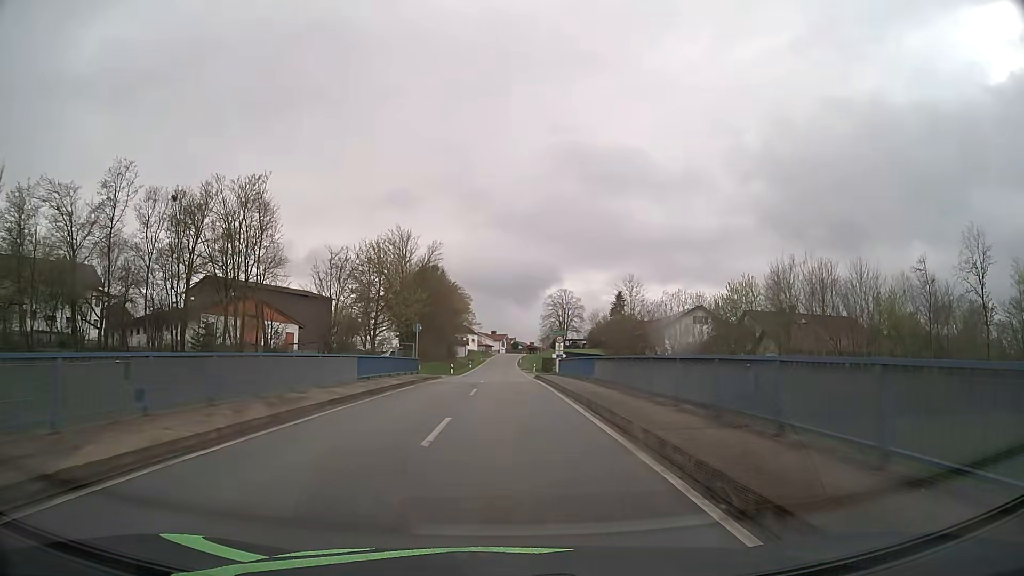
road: tertiary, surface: asphalt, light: Day
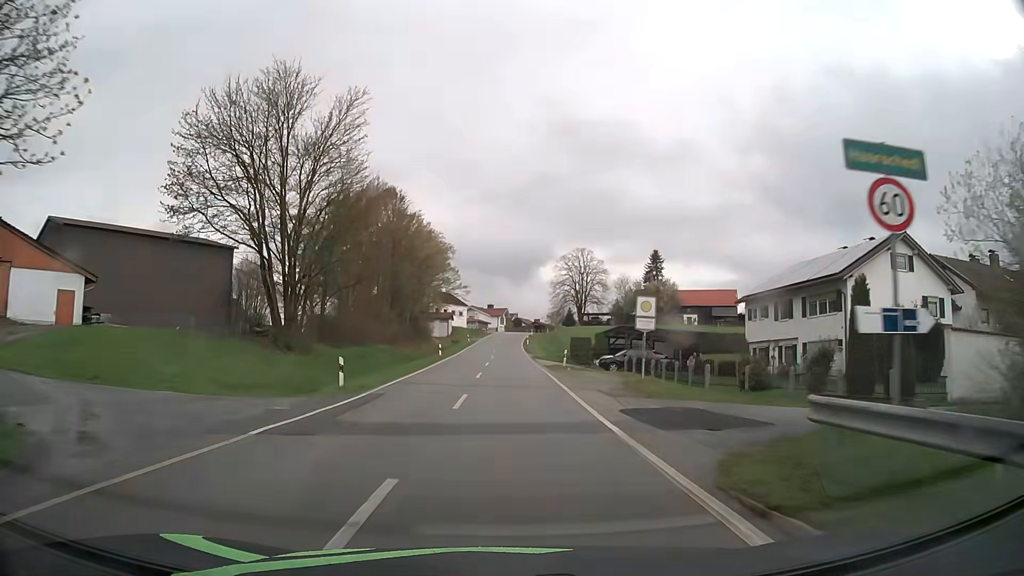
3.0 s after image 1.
(+0.1, +43.3) m; 0°
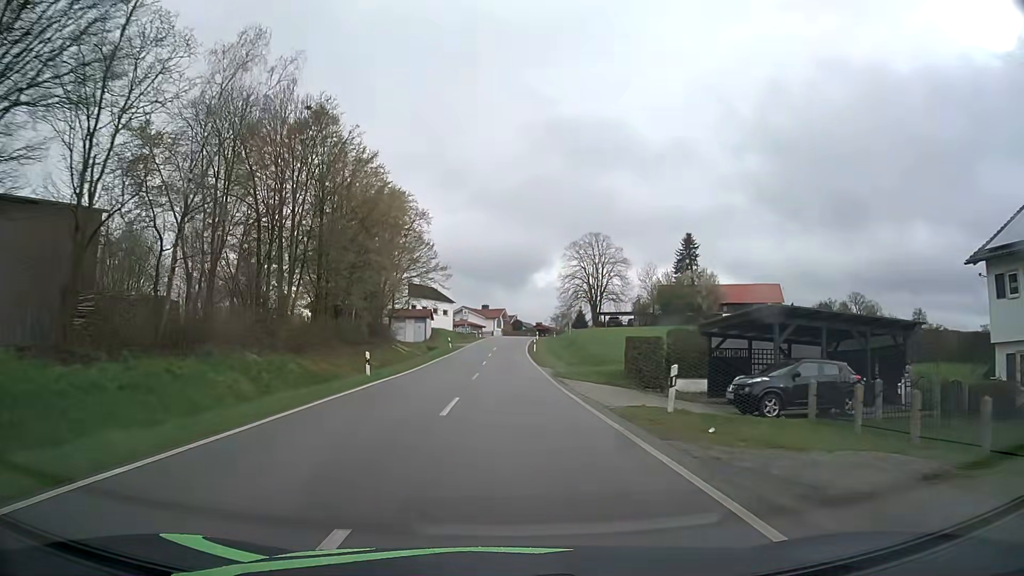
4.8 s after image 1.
(0.0, +26.5) m; 0°
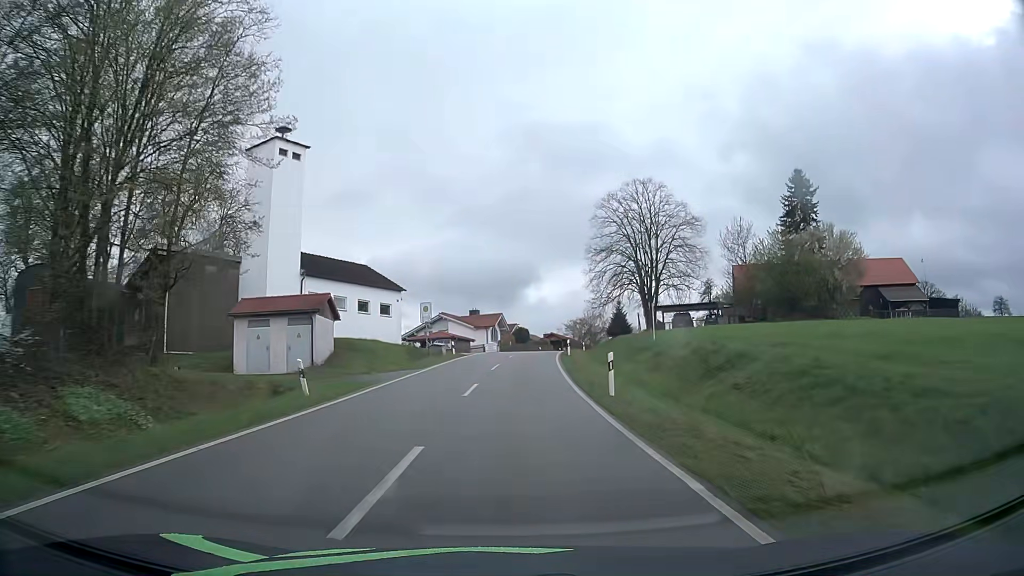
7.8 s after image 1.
(0.0, +44.9) m; 0°
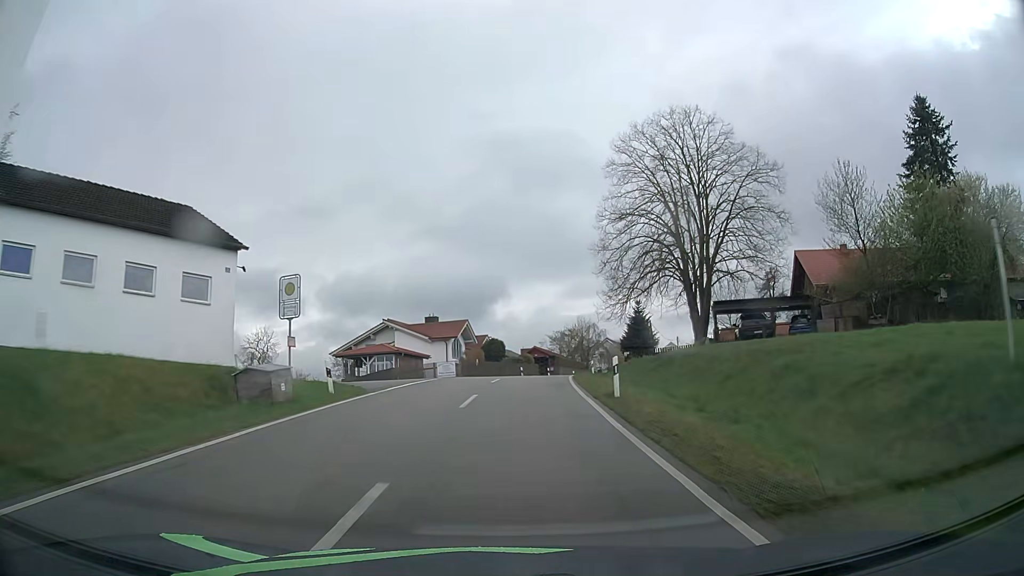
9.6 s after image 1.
(+0.3, +26.6) m; +2°
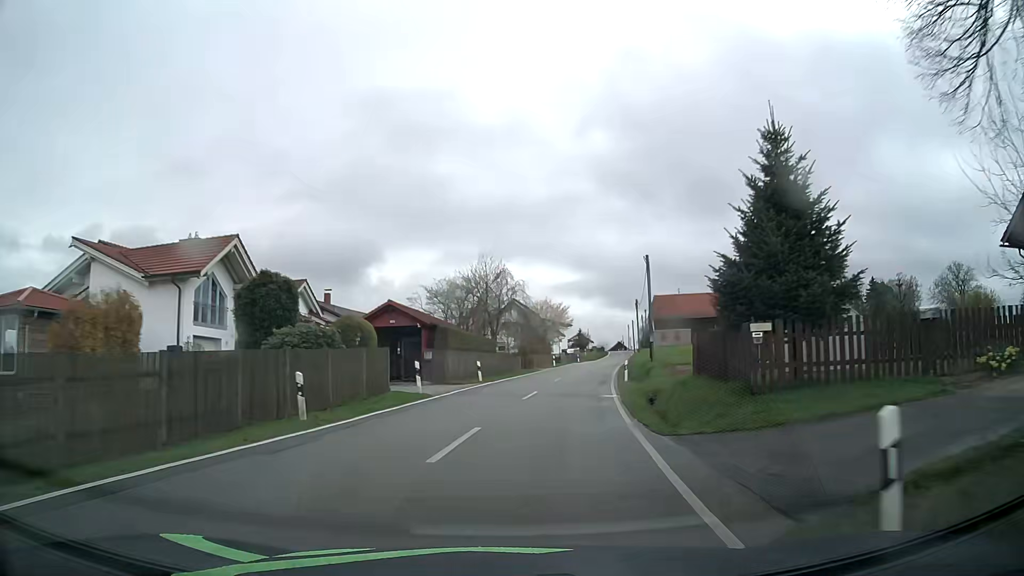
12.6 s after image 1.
(+2.5, +42.6) m; +9°
